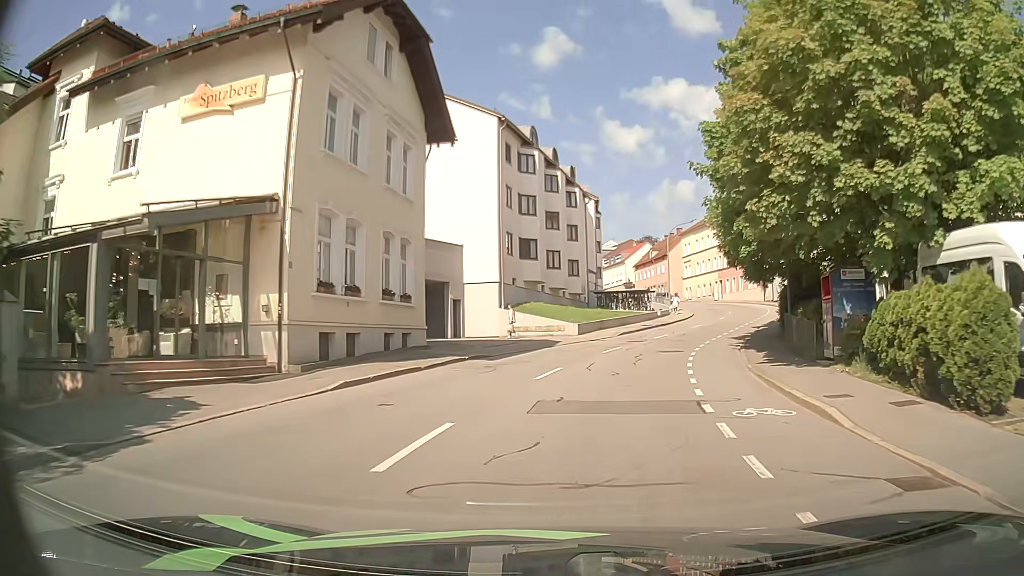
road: tertiary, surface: asphalt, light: Day
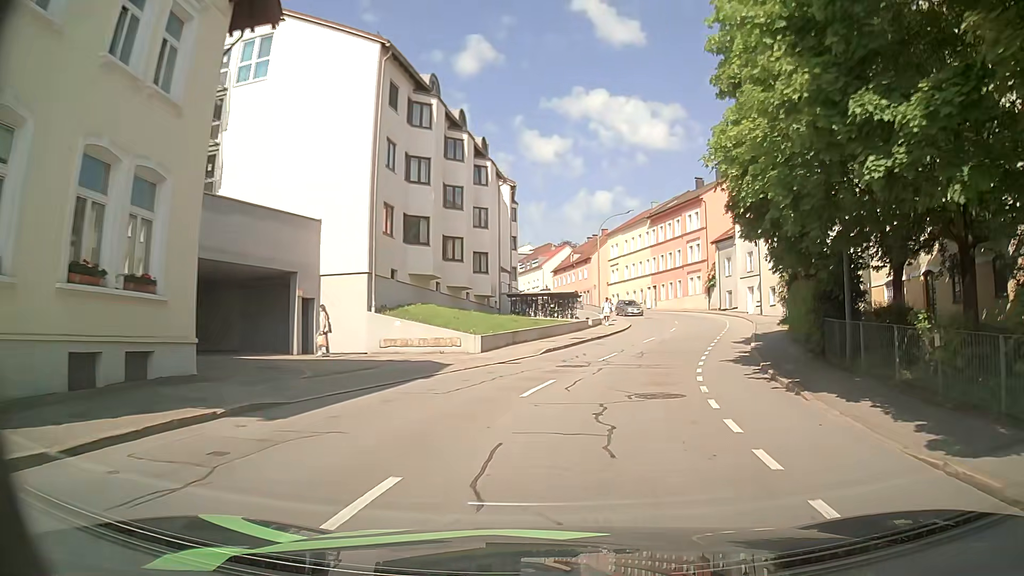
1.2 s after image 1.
(+0.6, +11.9) m; +6°
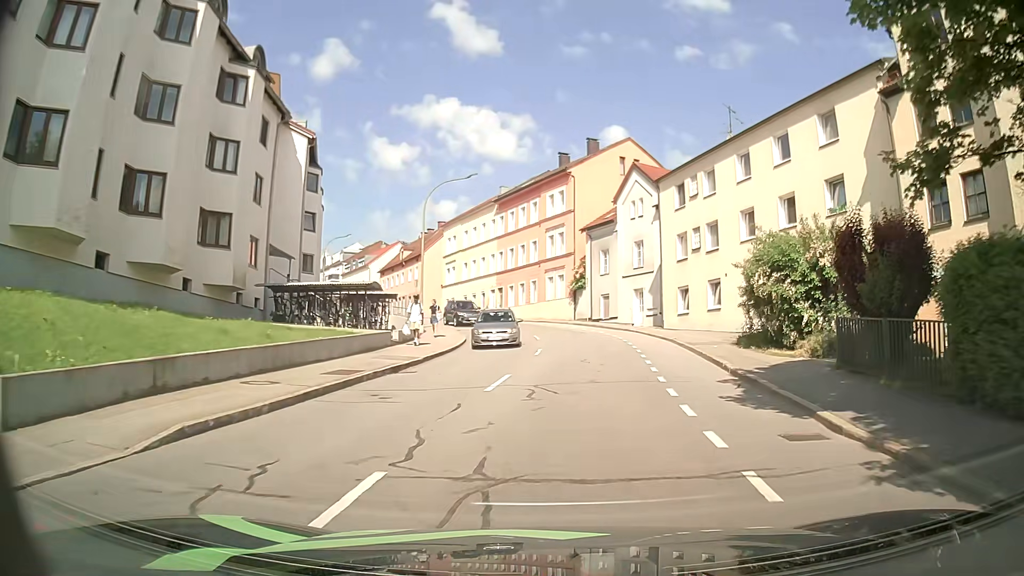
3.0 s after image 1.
(+2.2, +17.3) m; +14°
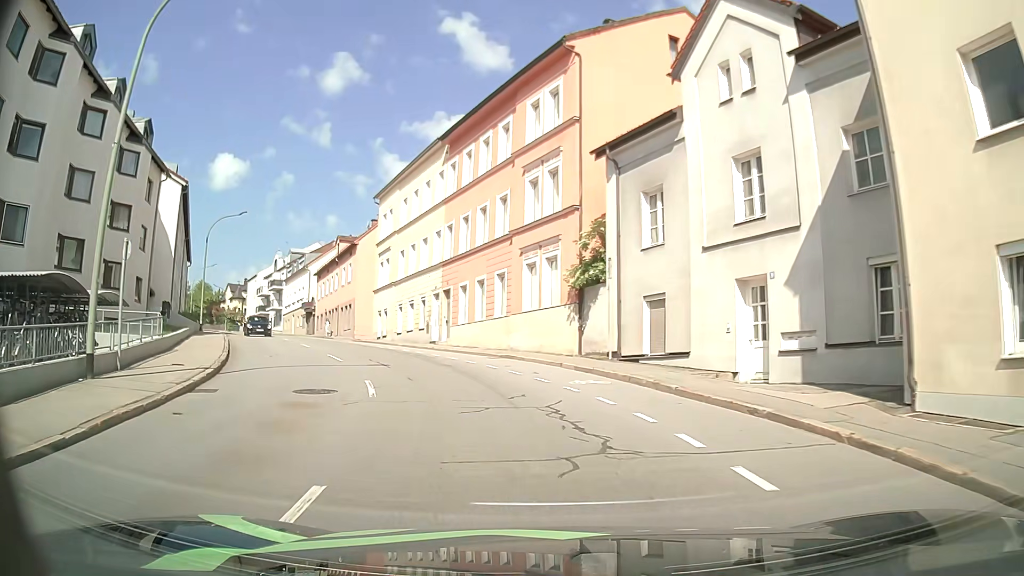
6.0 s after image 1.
(+1.5, +27.5) m; -1°
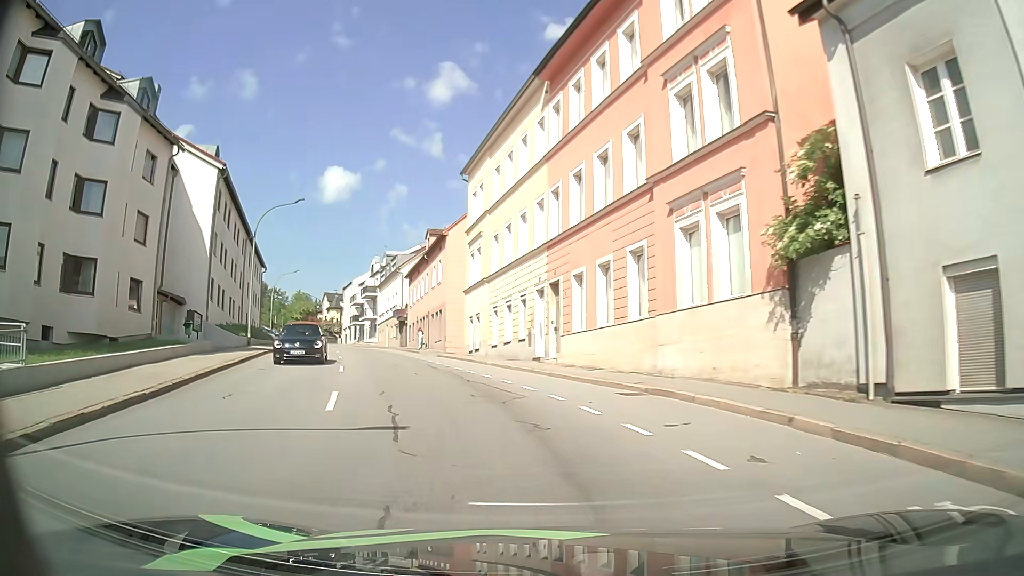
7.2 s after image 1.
(-0.7, +10.6) m; -10°
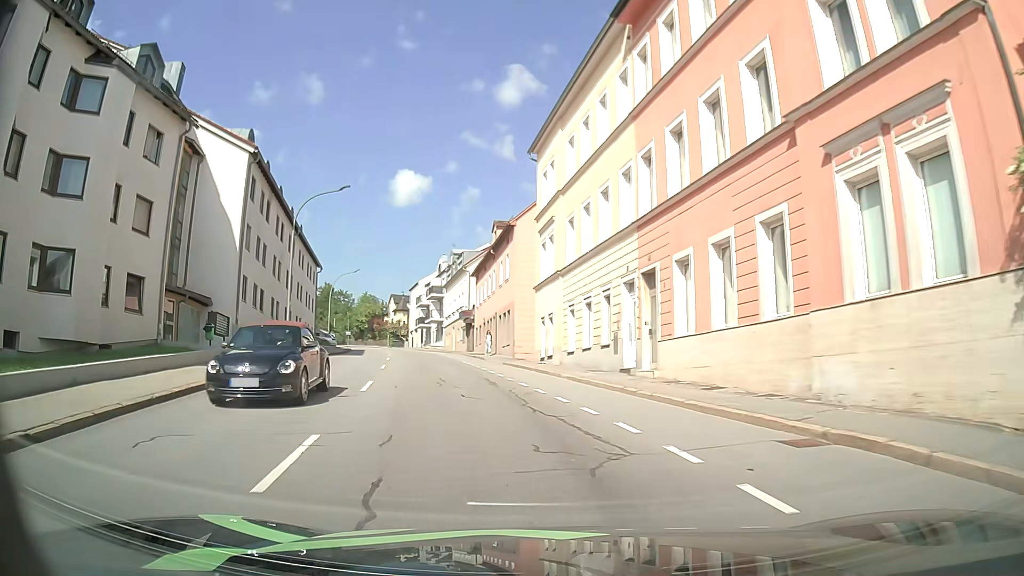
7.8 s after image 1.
(-0.3, +5.3) m; -6°
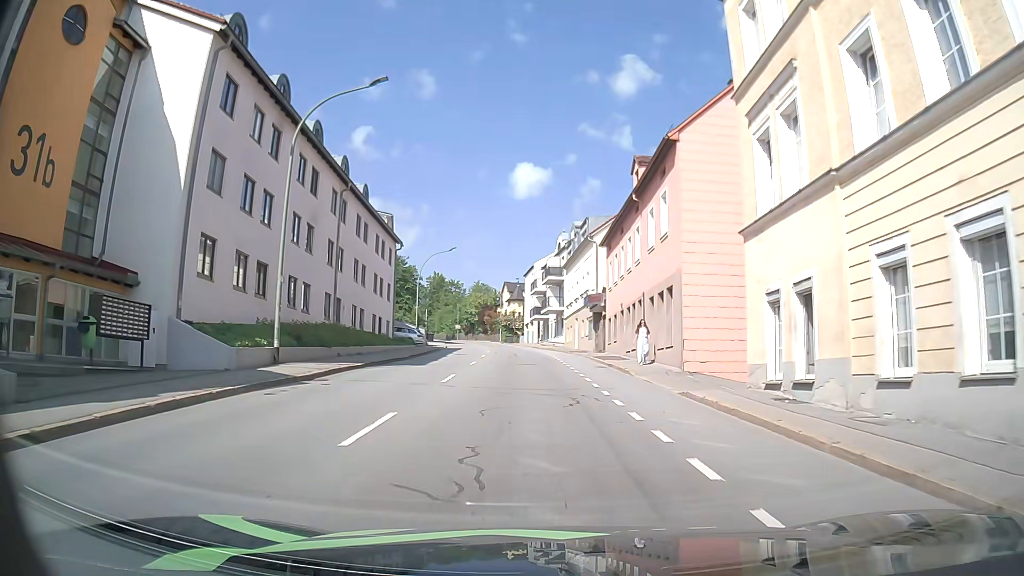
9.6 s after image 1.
(-2.2, +16.3) m; -12°
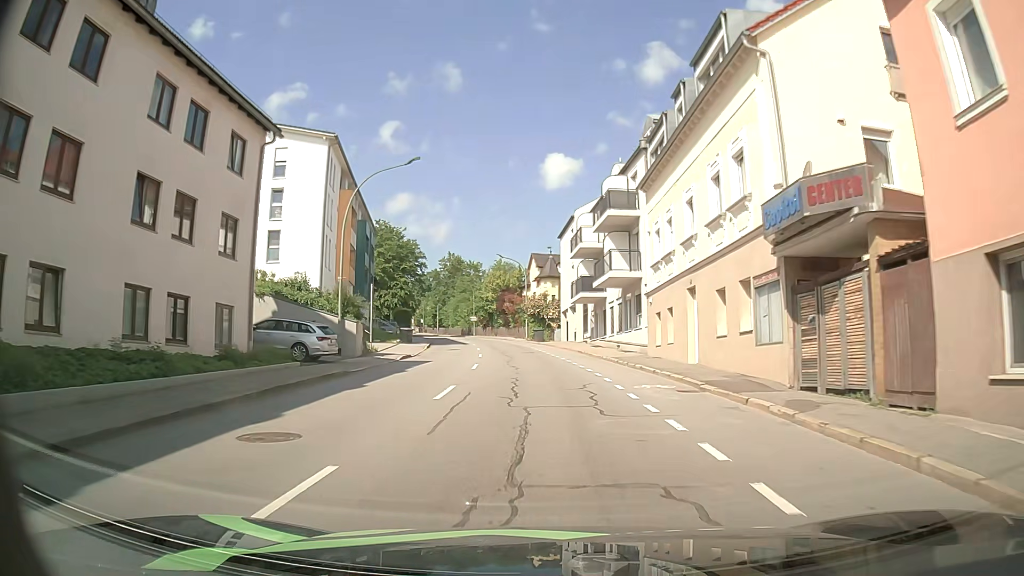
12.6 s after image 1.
(-1.0, +31.6) m; -3°
(0, +10) (0, +20) (-1, +30) (-2, +40) (-3, +50) (-5, +60) (-7, +70) (-9, +79) (-11, +89) (-14, +99) m
